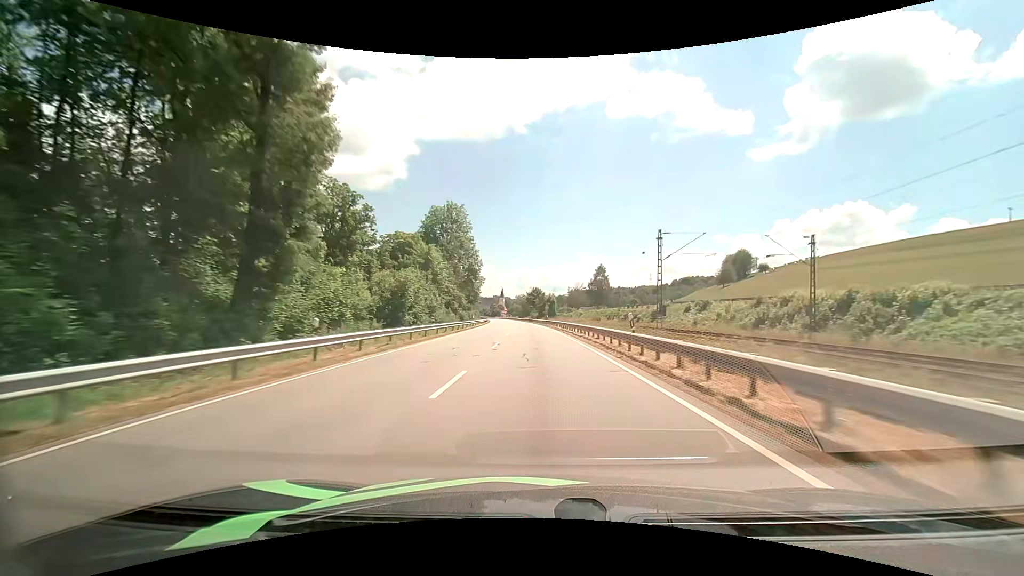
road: primary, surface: asphalt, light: Day
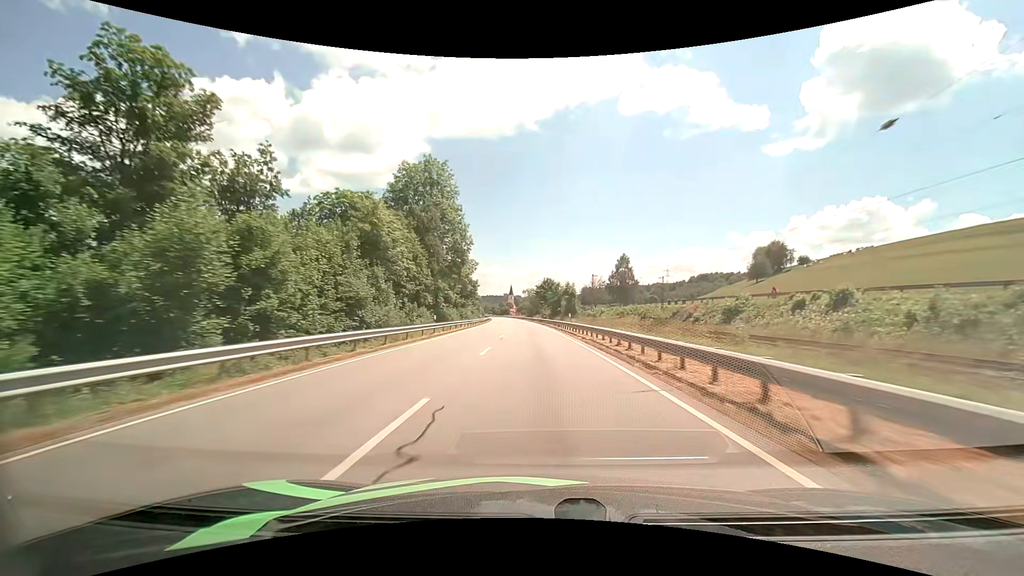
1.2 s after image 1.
(-0.3, +28.6) m; -1°
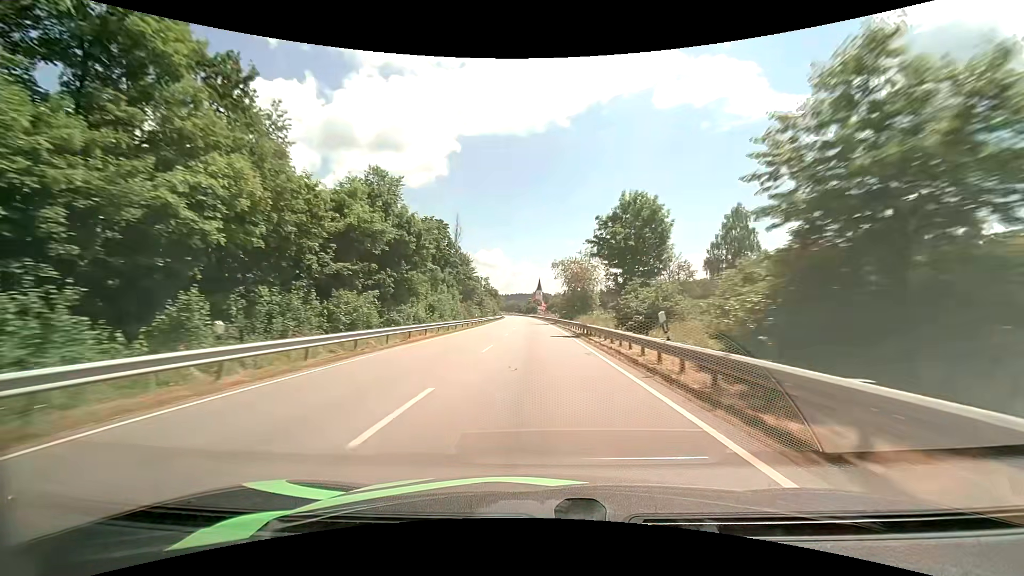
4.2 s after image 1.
(-2.1, +72.6) m; -3°
(0, +10) (0, +20) (0, +30) (-1, +40) (-1, +50) (-1, +60) (-2, +70) (-2, +80) (-2, +90) (-3, +100) m
